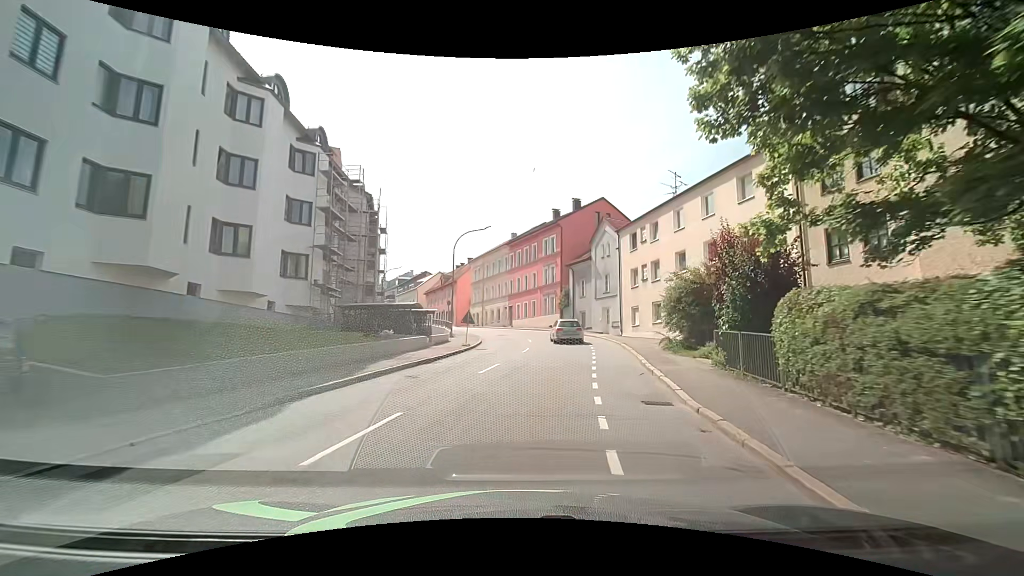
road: tertiary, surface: asphalt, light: Day
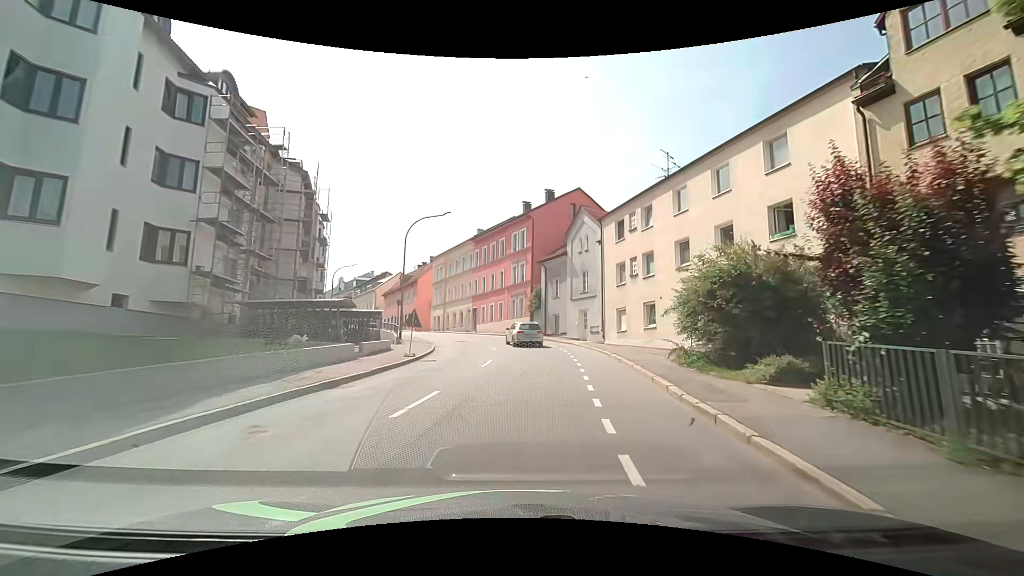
(+0.2, +6.4) m; +3°
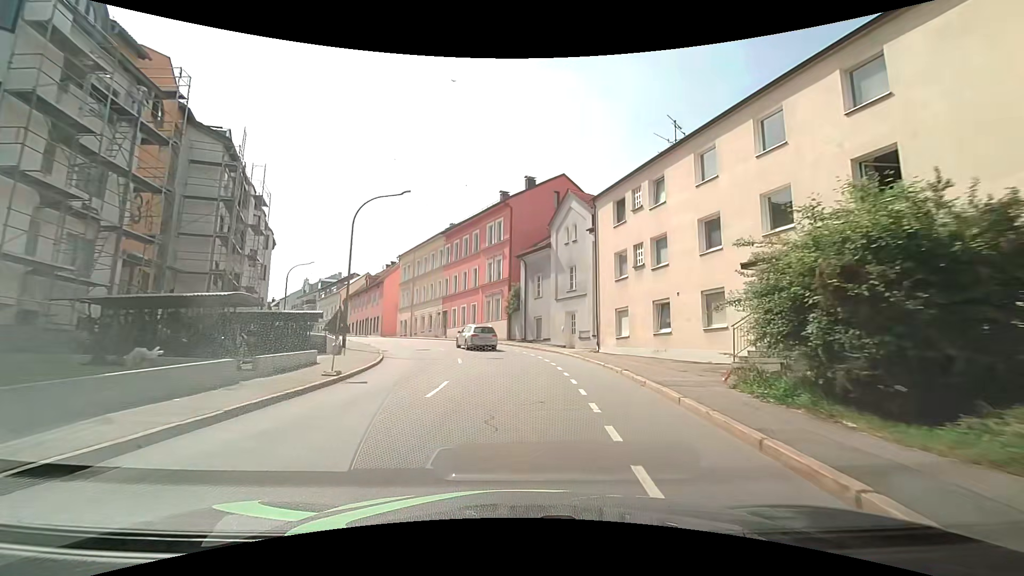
(+0.2, +6.4) m; +3°
(0, +10) (0, +20) (-2, +30) (-6, +39) (-11, +48) (-16, +56) (-21, +65) (-27, +73) (-32, +81) (-38, +90) m
